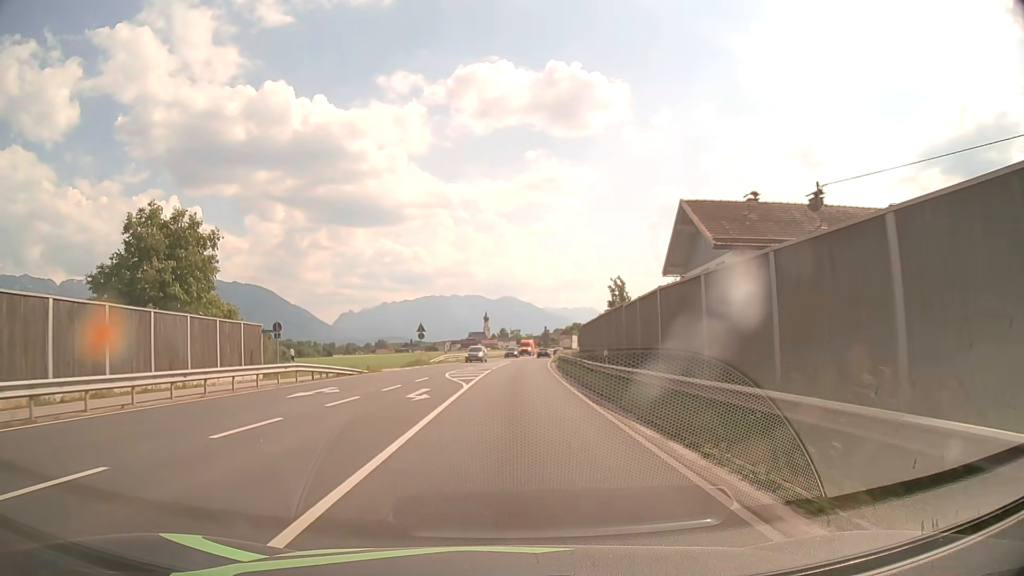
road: primary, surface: asphalt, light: Day
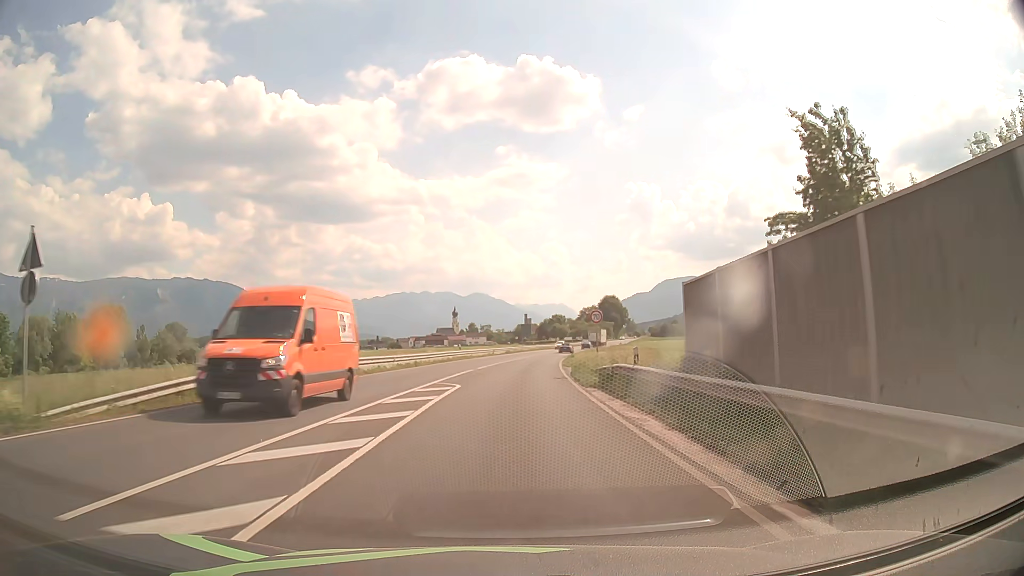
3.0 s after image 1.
(+0.9, +46.1) m; +2°
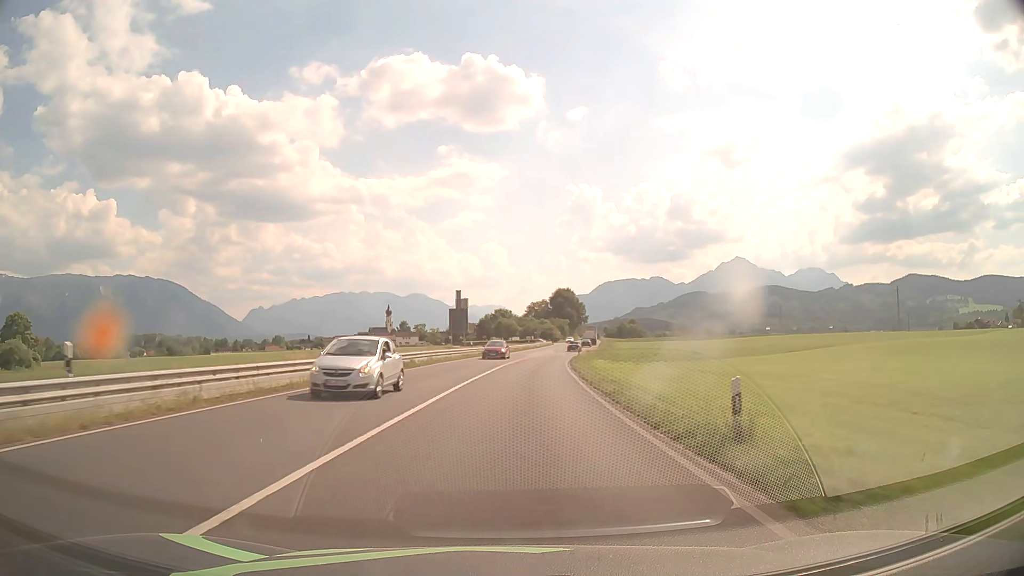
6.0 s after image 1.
(+2.0, +50.5) m; +5°
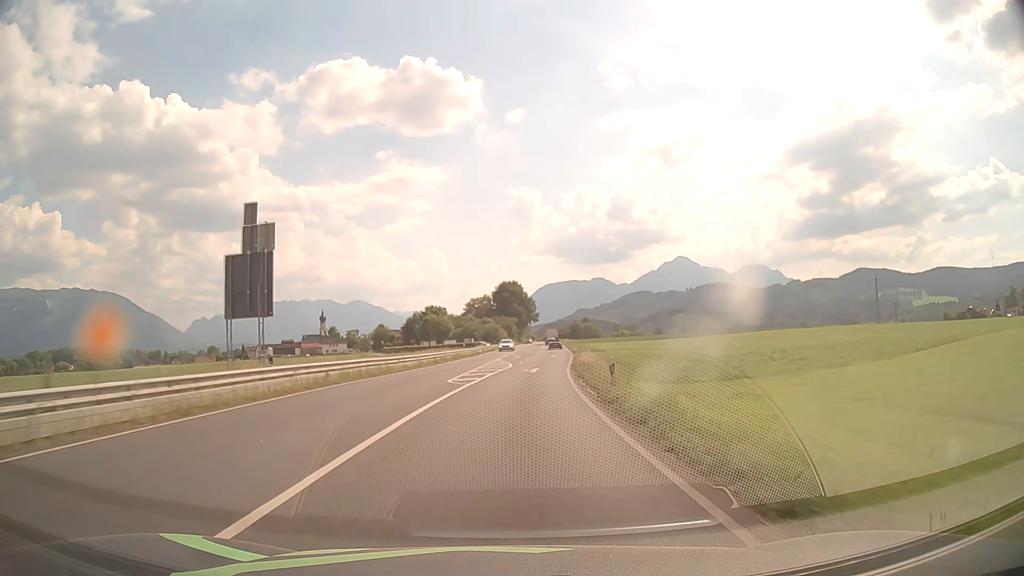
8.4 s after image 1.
(+1.9, +41.6) m; +5°
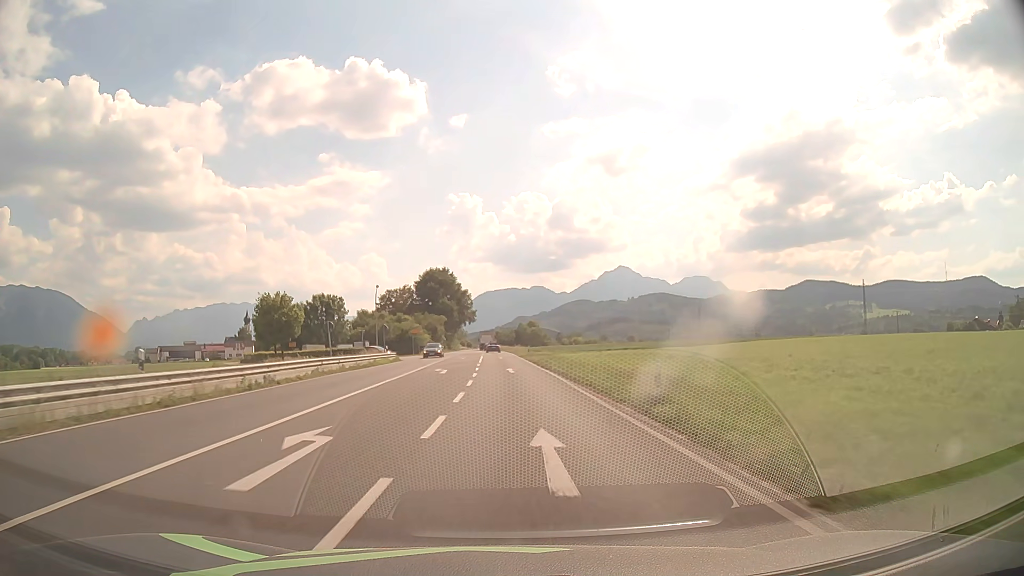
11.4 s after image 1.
(+2.8, +52.9) m; +5°
(0, +10) (0, +20) (0, +30) (0, +40) (0, +50) (0, +60) (-1, +70) (-1, +80) (-1, +90) (-2, +100) m
